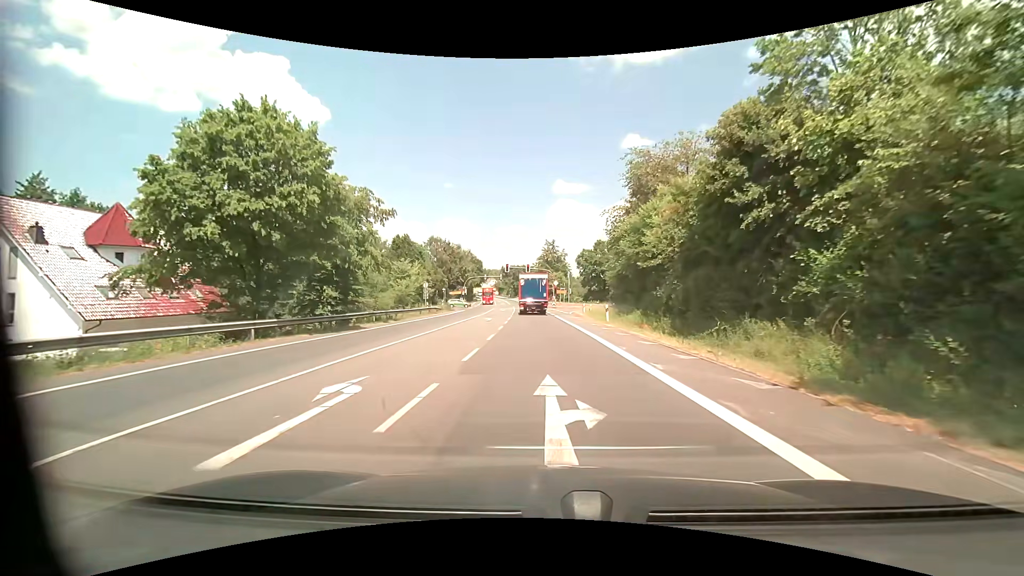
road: primary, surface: asphalt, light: Day
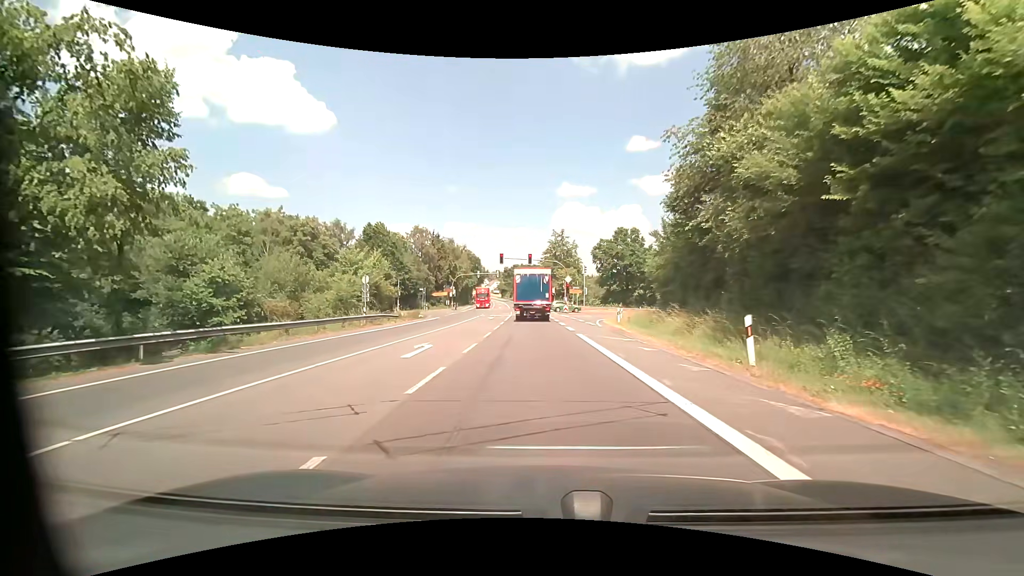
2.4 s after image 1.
(-0.2, +21.3) m; -1°
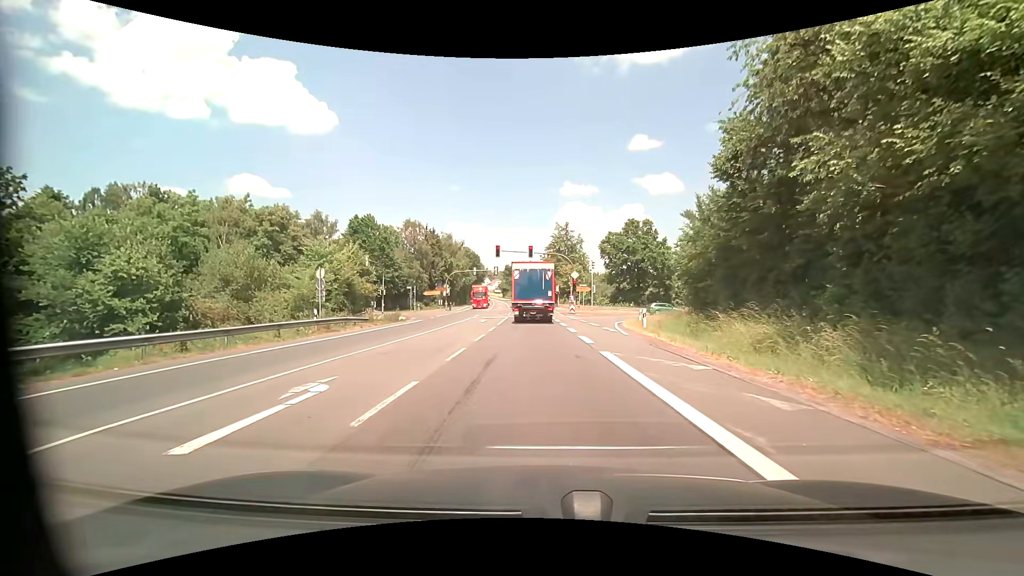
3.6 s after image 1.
(0.0, +7.8) m; -2°
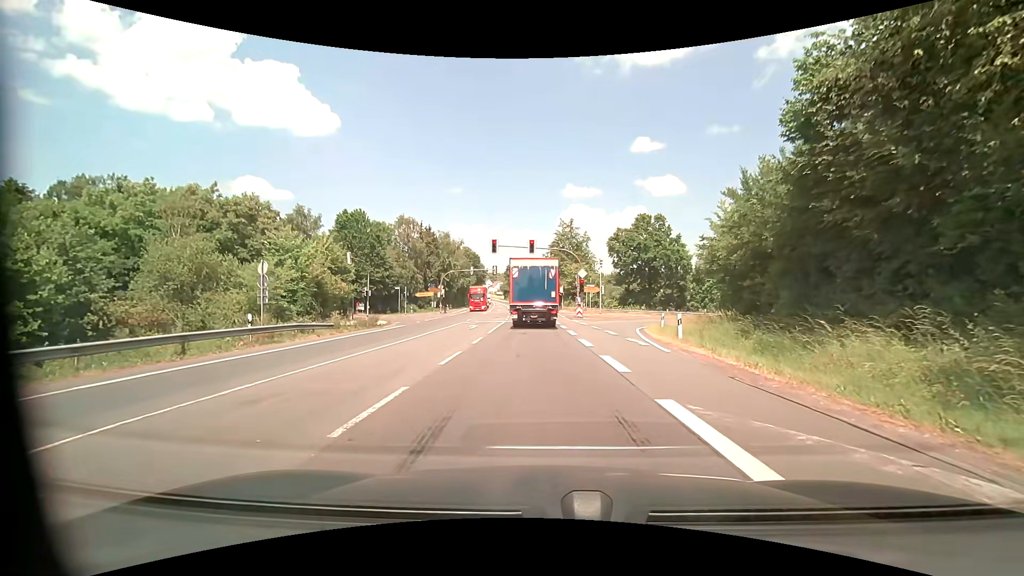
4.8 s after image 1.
(+0.1, +6.2) m; +1°
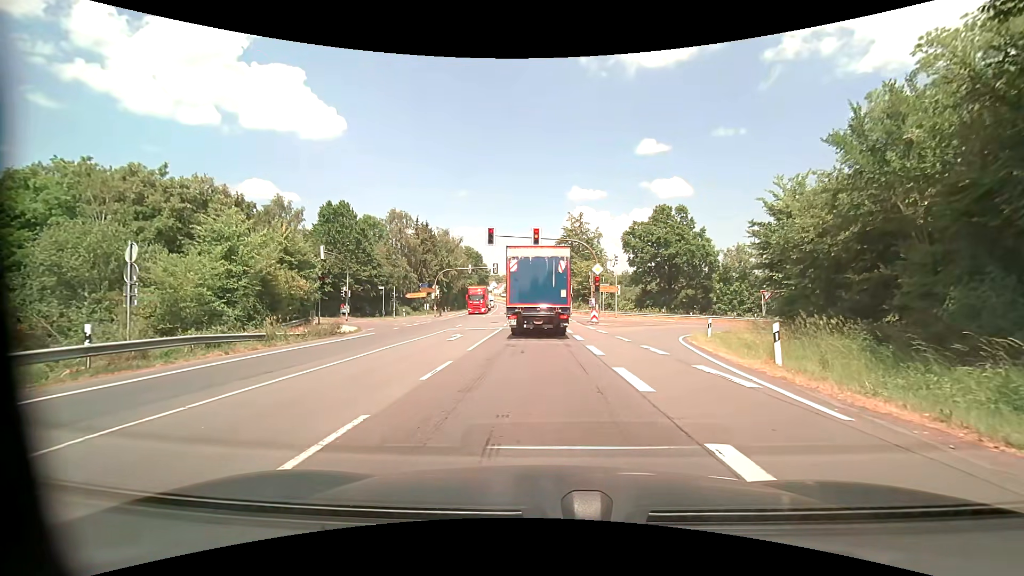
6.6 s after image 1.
(0.0, +7.8) m; -1°
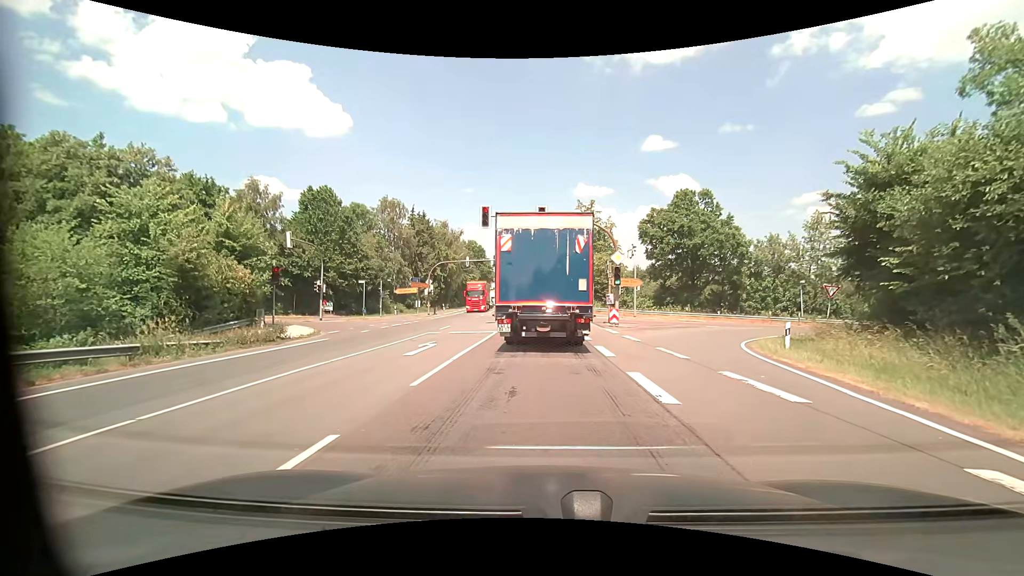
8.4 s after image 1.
(0.0, +6.9) m; 0°
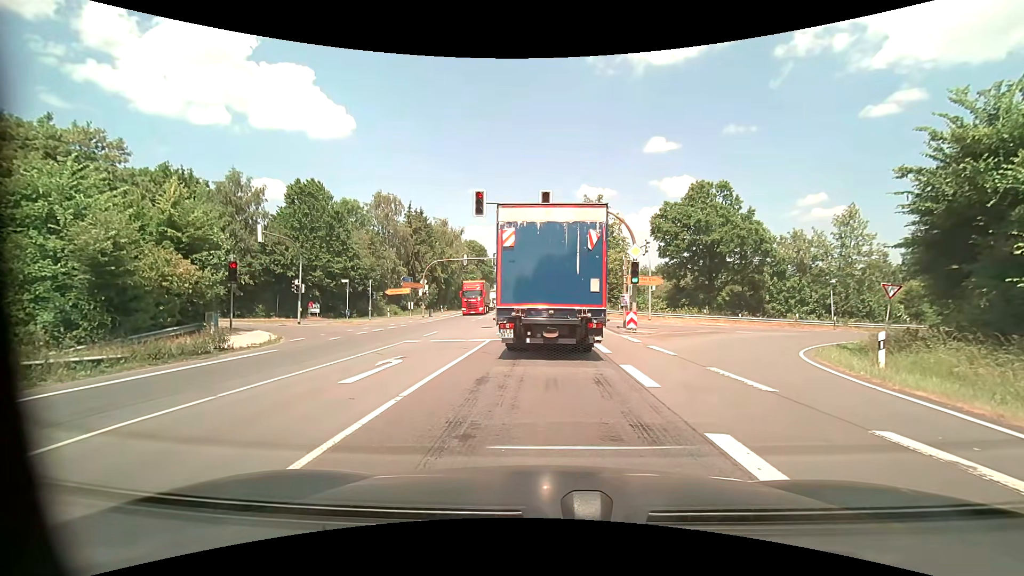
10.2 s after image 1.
(-0.1, +4.3) m; -2°
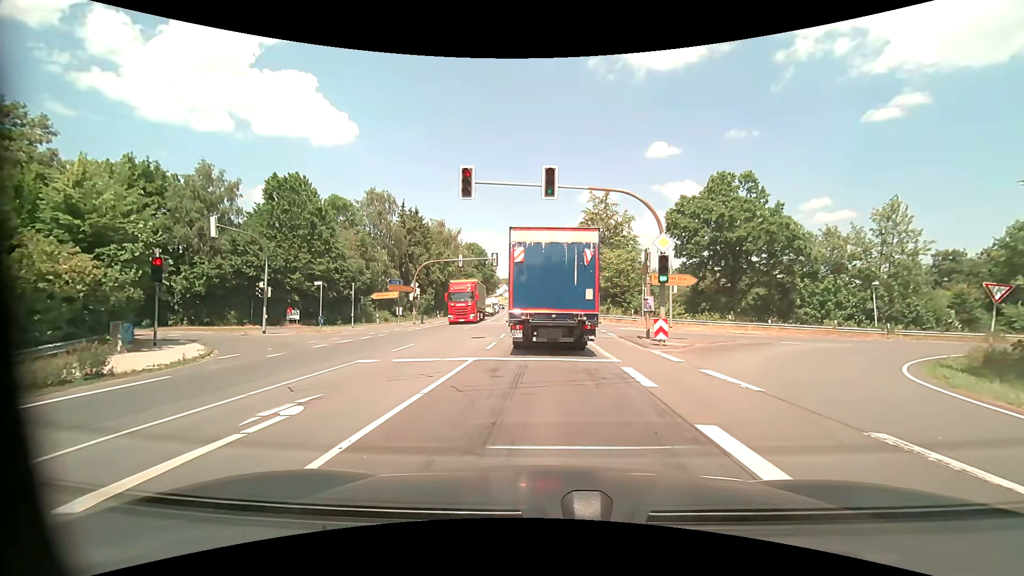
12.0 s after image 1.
(+0.1, +5.5) m; 0°
(0, +10) (0, +20) (0, +30) (-1, +40) (-1, +50) (-1, +60) (-2, +70) (-2, +80) (-2, +90) (-3, +100) m
